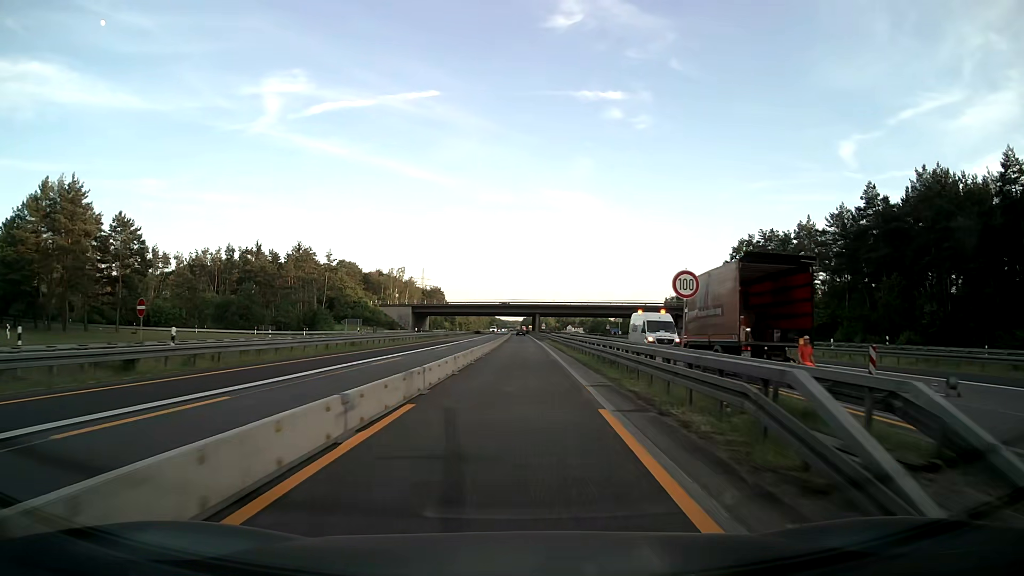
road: motorway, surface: asphalt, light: Day
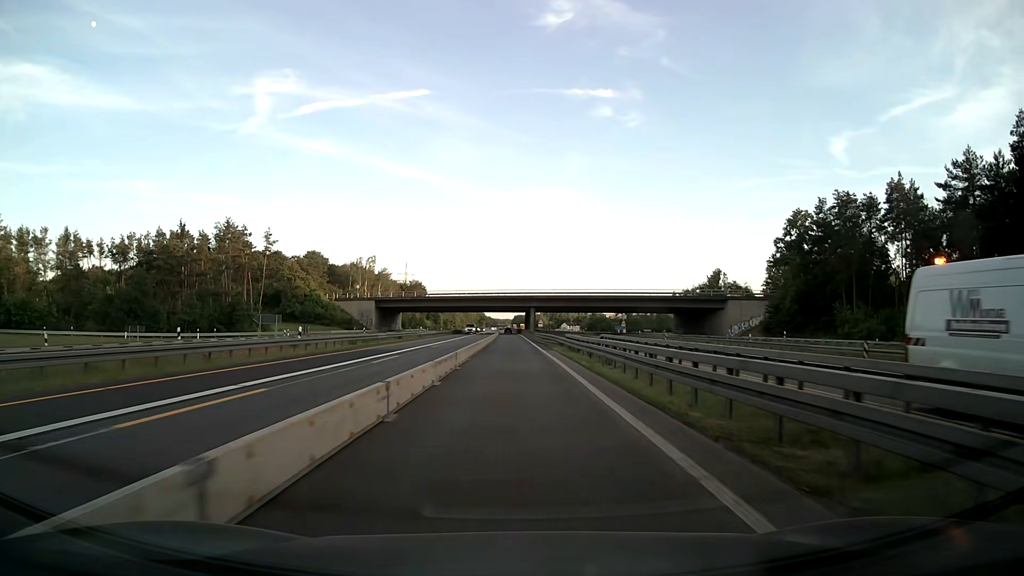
(+0.3, +34.5) m; +1°
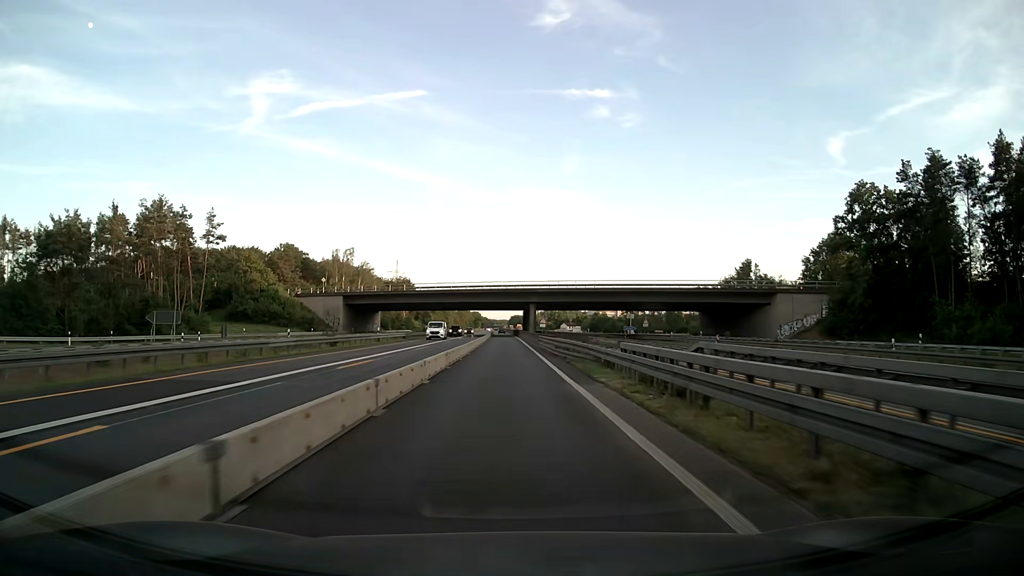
(0.0, +23.6) m; 0°
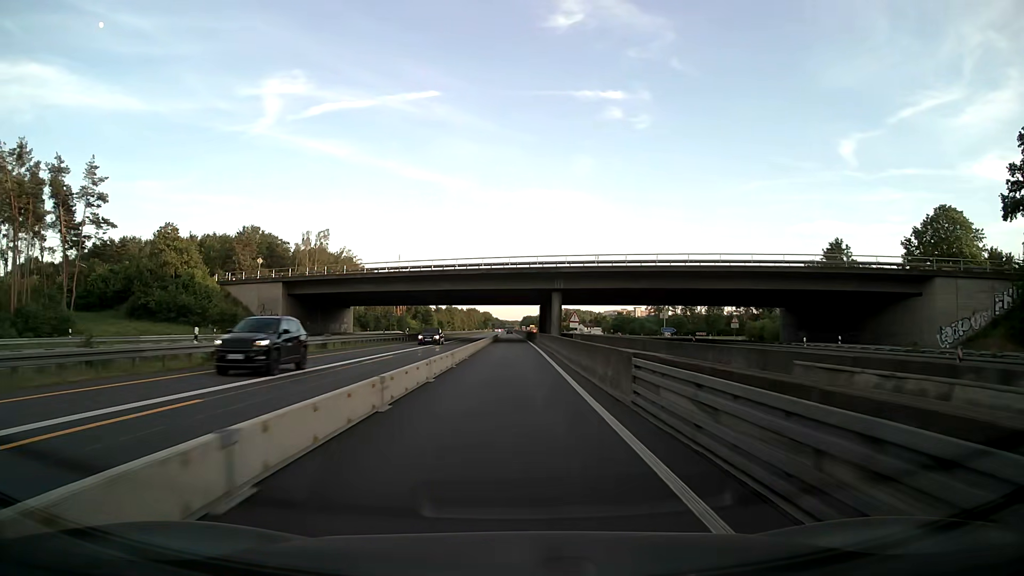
(-0.3, +35.7) m; -1°
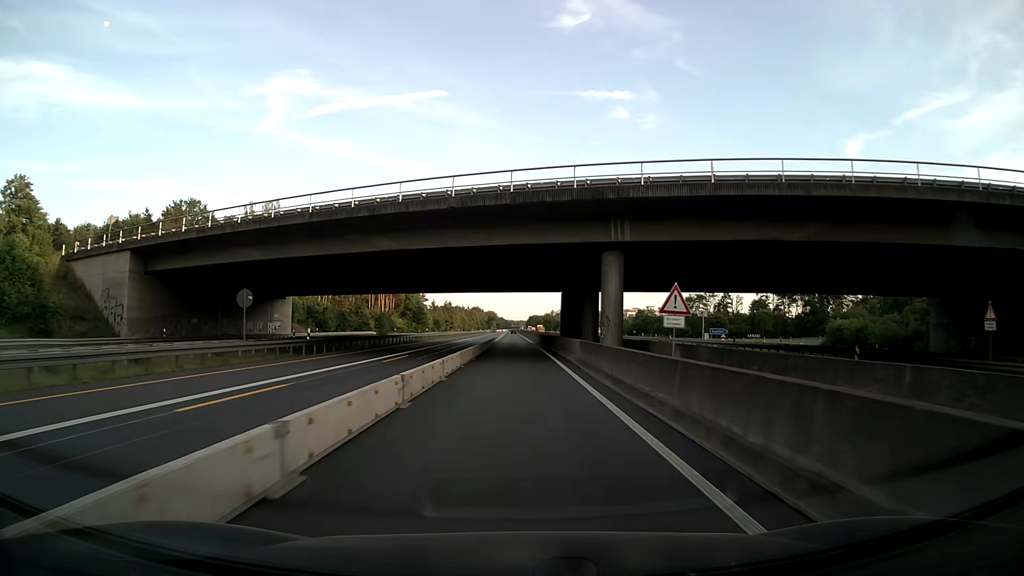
(-0.3, +35.6) m; -1°
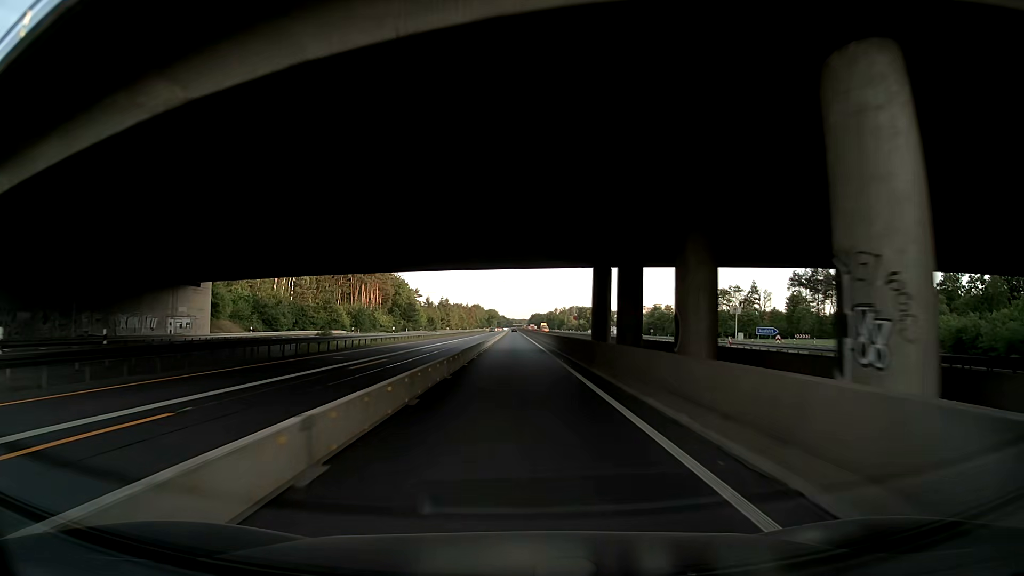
(0.0, +23.7) m; 0°
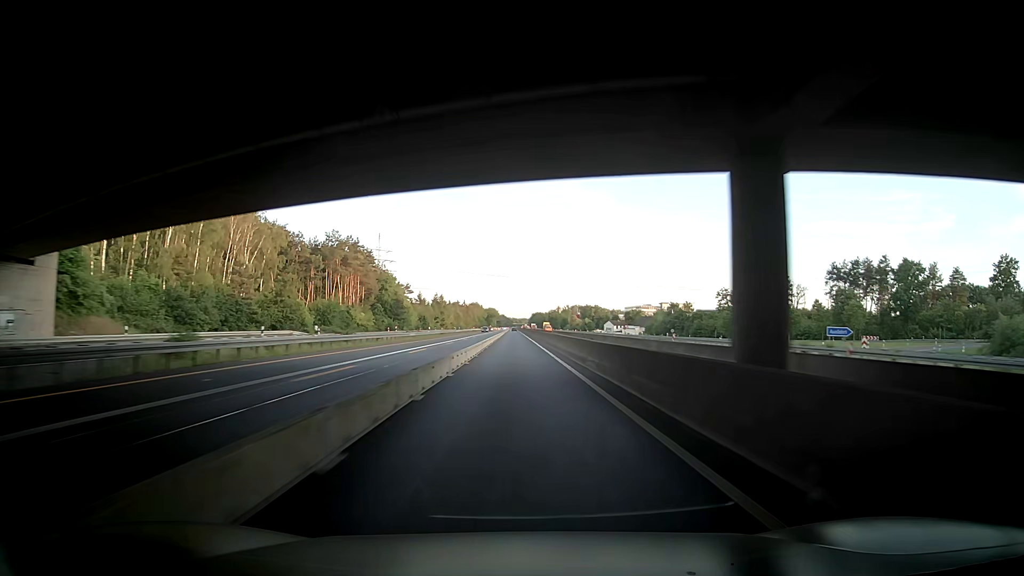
(0.0, +23.7) m; +1°
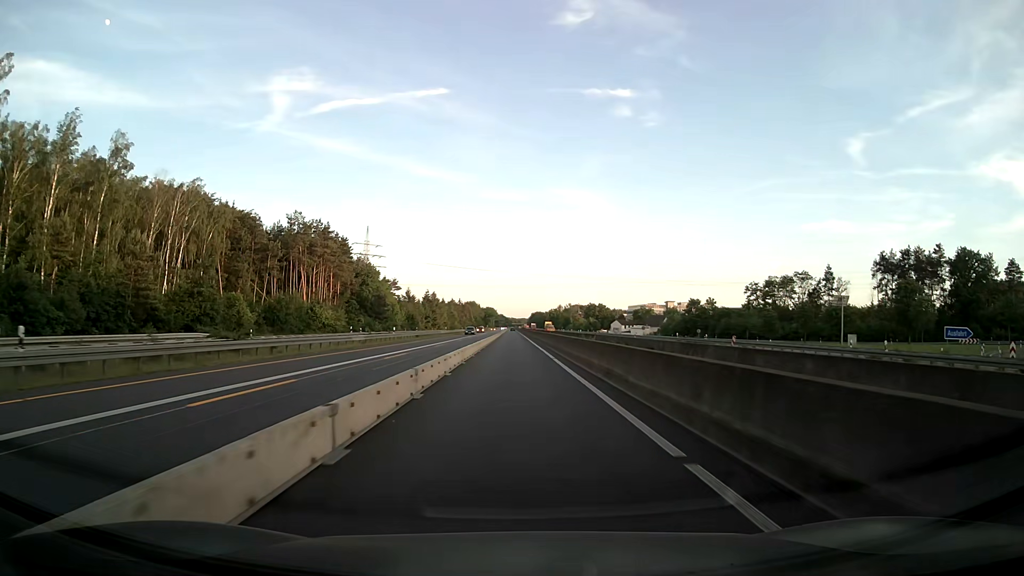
(-0.3, +23.7) m; -1°
(0, +10) (0, +20) (0, +30) (0, +40) (0, +50) (0, +60) (0, +70) (0, +80) (0, +90) (0, +100) m
